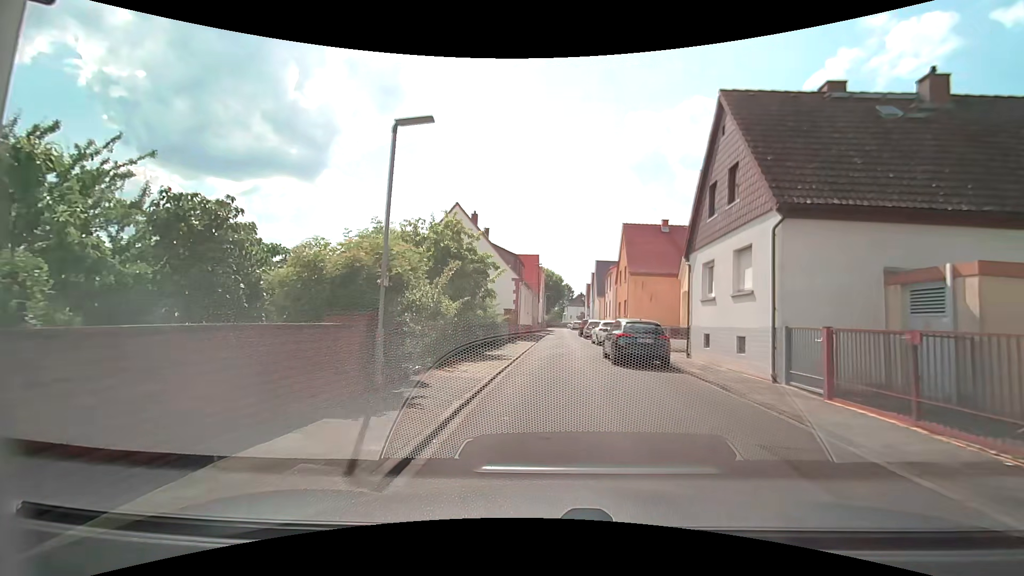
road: residential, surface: asphalt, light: Day
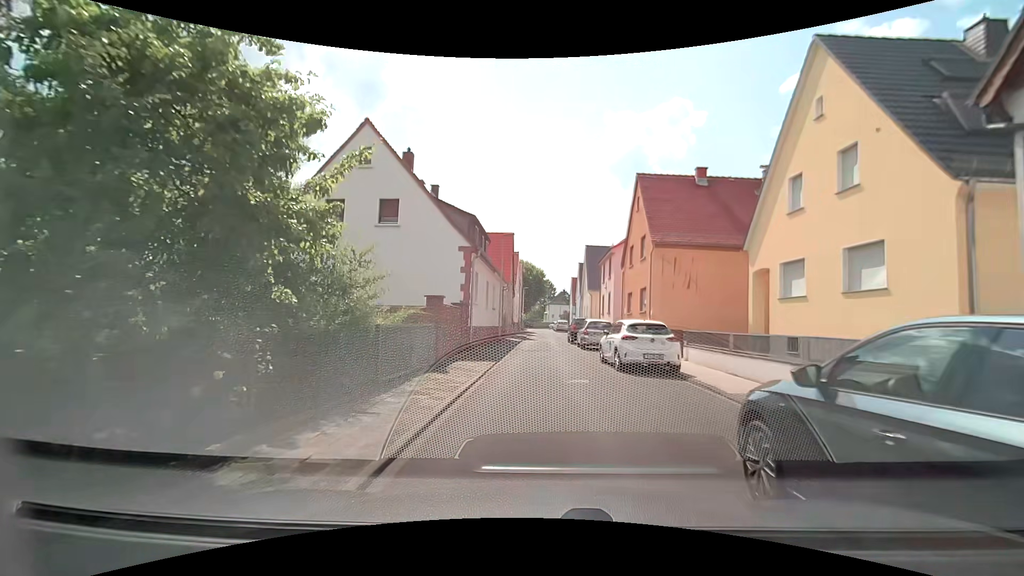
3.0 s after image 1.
(+0.4, +14.8) m; +3°
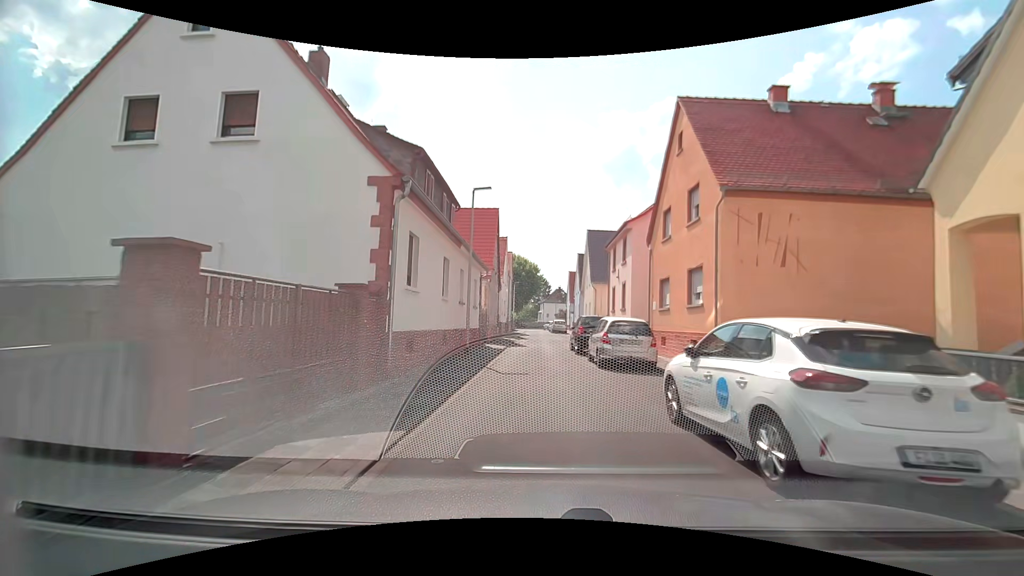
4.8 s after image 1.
(+0.1, +9.8) m; 0°
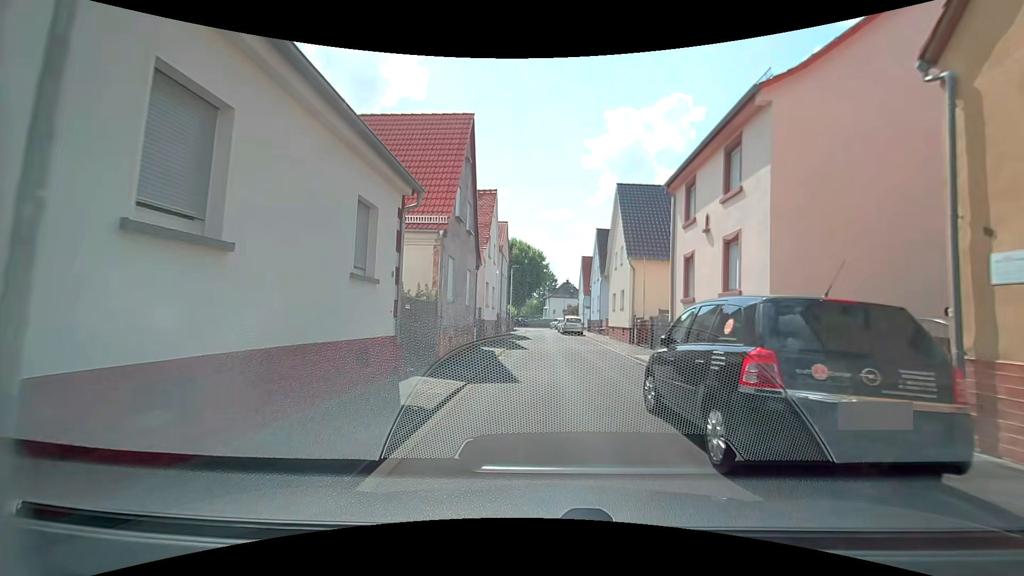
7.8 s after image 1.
(0.0, +15.8) m; 0°
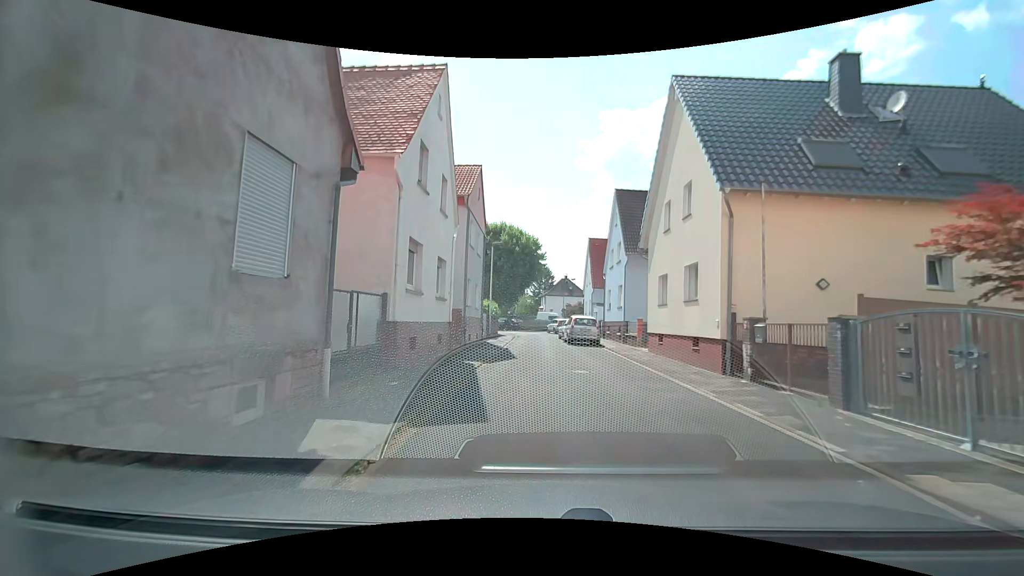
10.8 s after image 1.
(0.0, +15.0) m; +2°
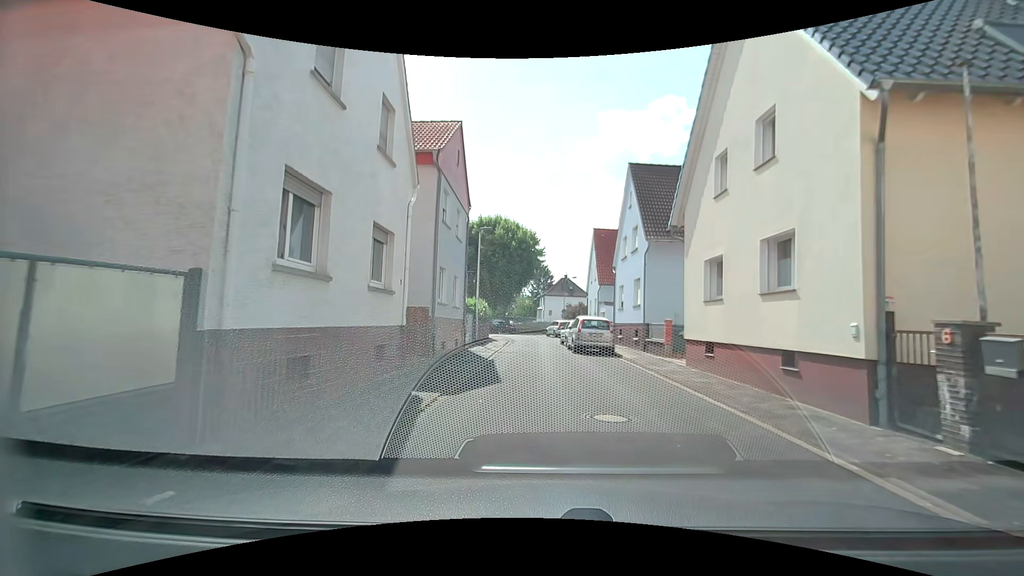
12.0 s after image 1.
(-0.1, +5.9) m; -1°
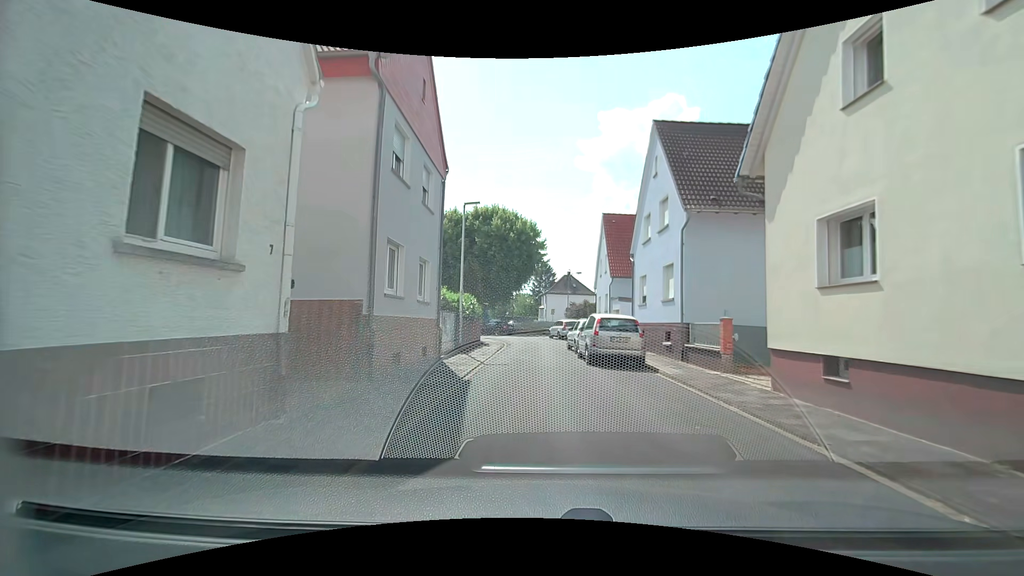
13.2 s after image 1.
(0.0, +5.8) m; -1°
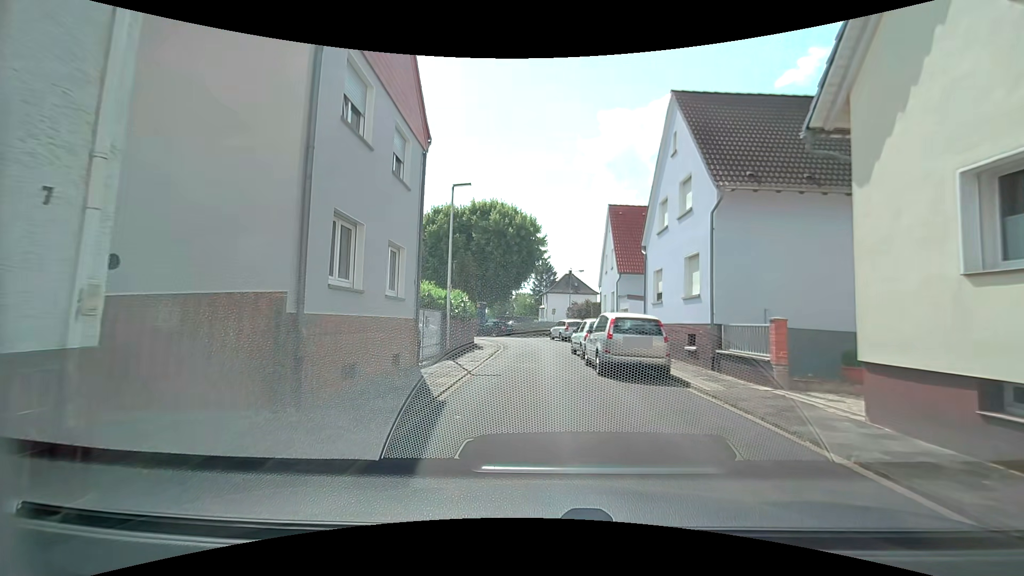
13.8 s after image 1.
(0.0, +2.9) m; 0°
